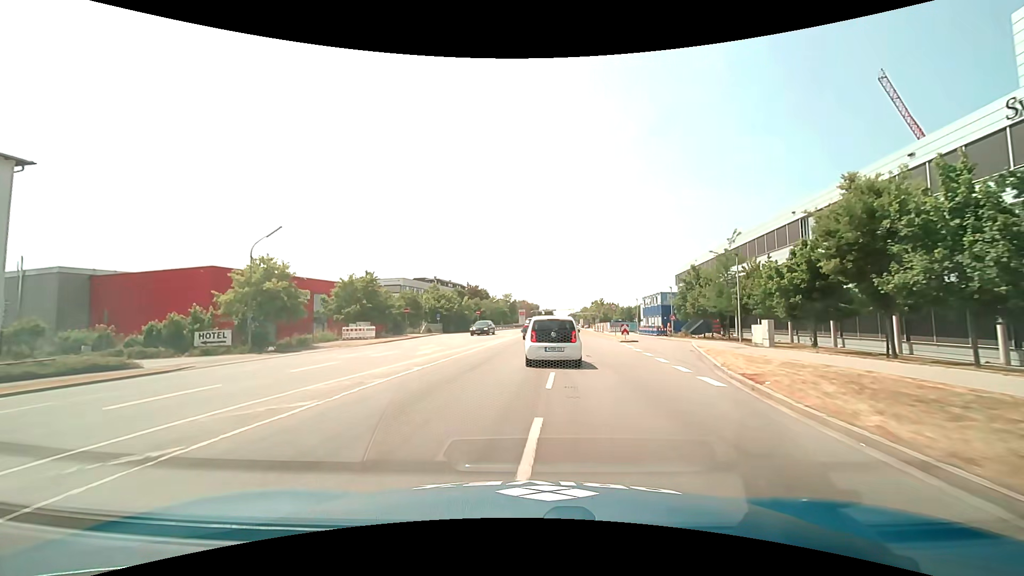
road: primary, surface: asphalt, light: Day
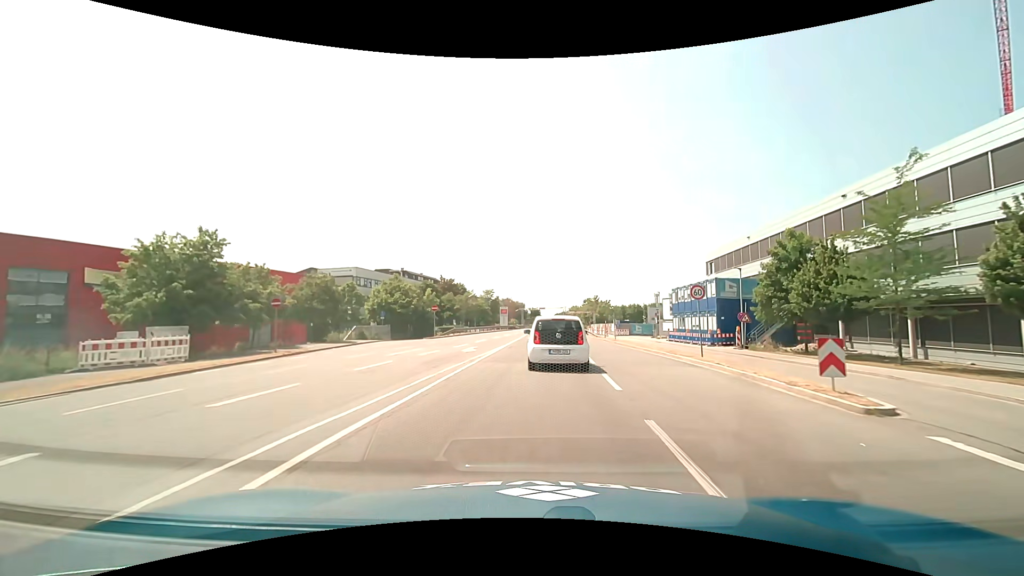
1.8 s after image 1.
(+0.1, +24.0) m; +1°
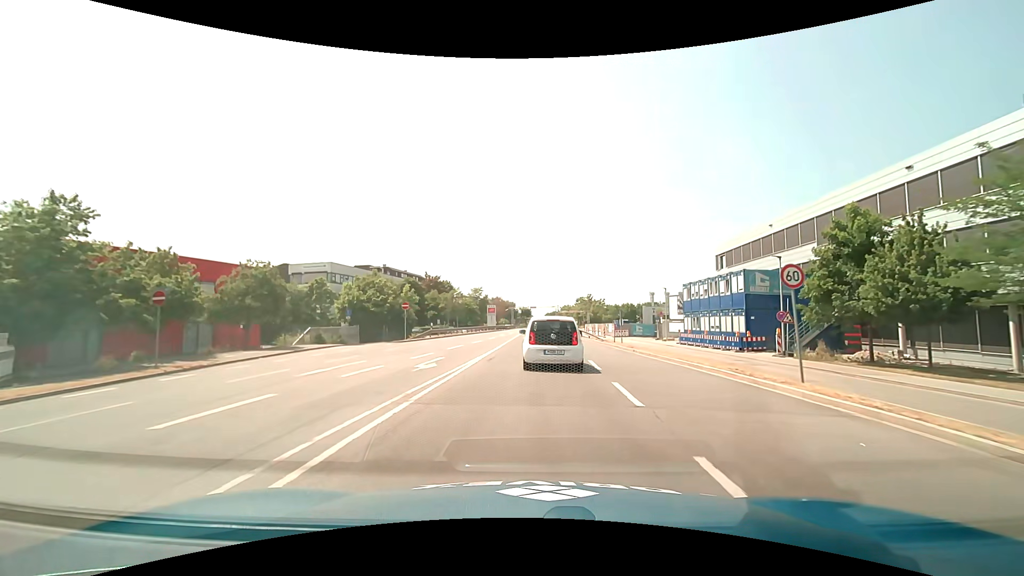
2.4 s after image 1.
(+0.1, +7.7) m; +1°
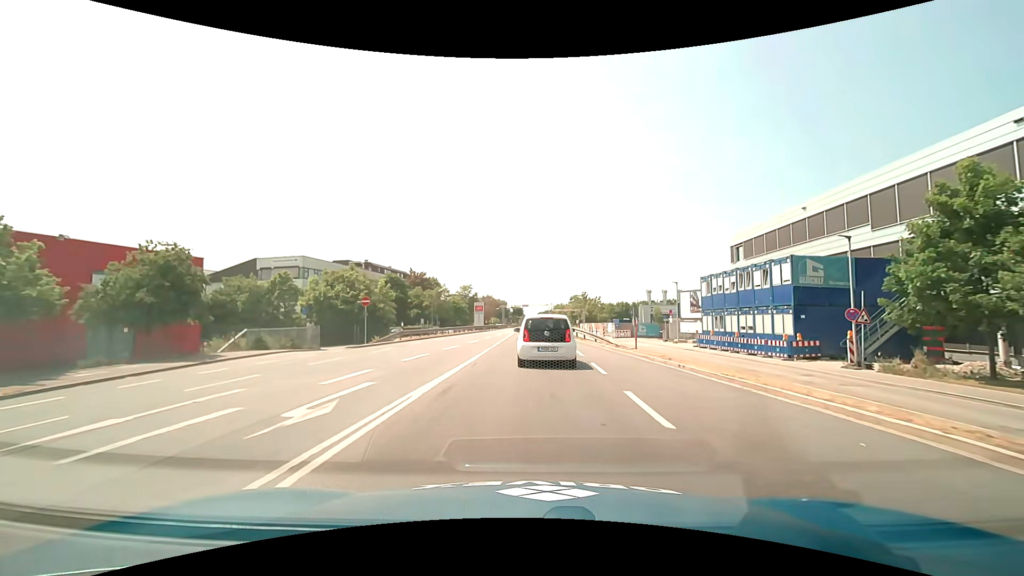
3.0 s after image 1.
(0.0, +7.7) m; +1°
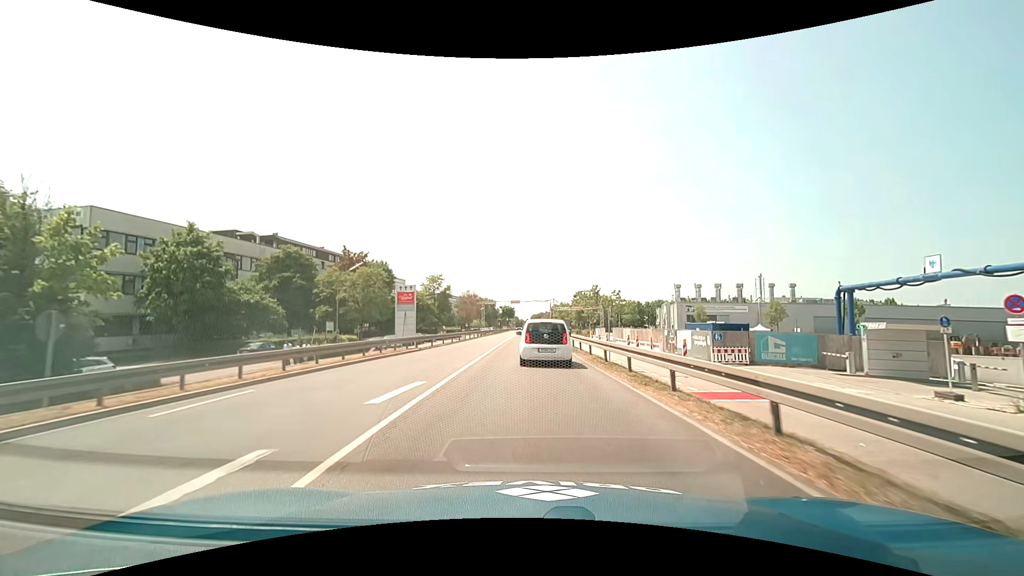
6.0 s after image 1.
(+0.1, +39.1) m; 0°
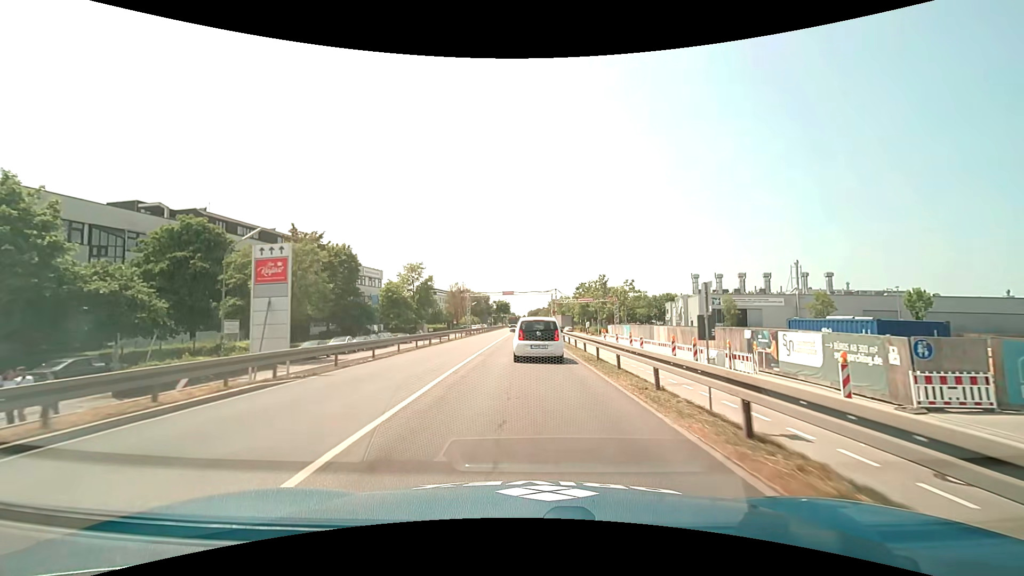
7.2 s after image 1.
(+0.1, +16.2) m; 0°
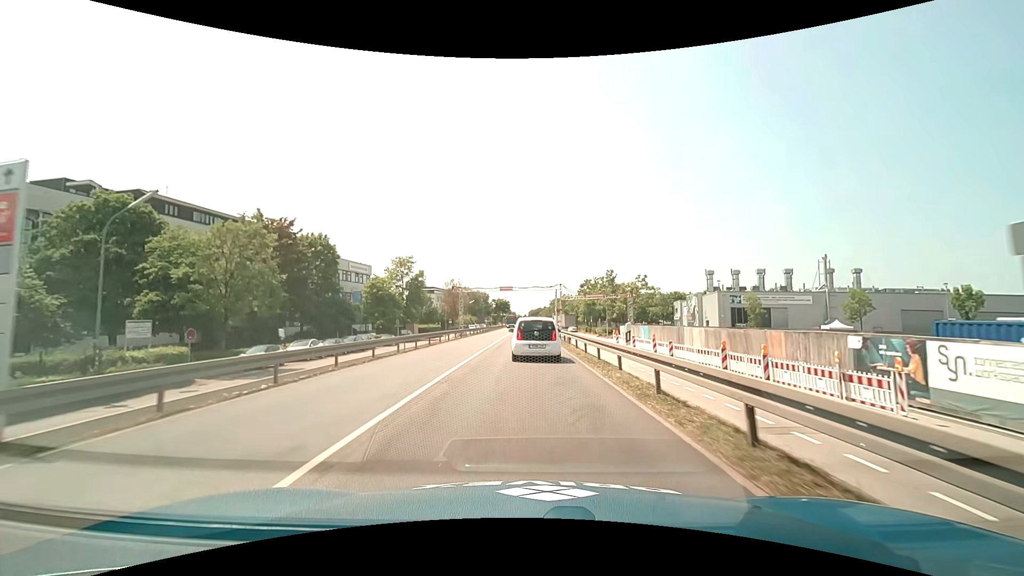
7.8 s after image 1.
(0.0, +8.3) m; 0°
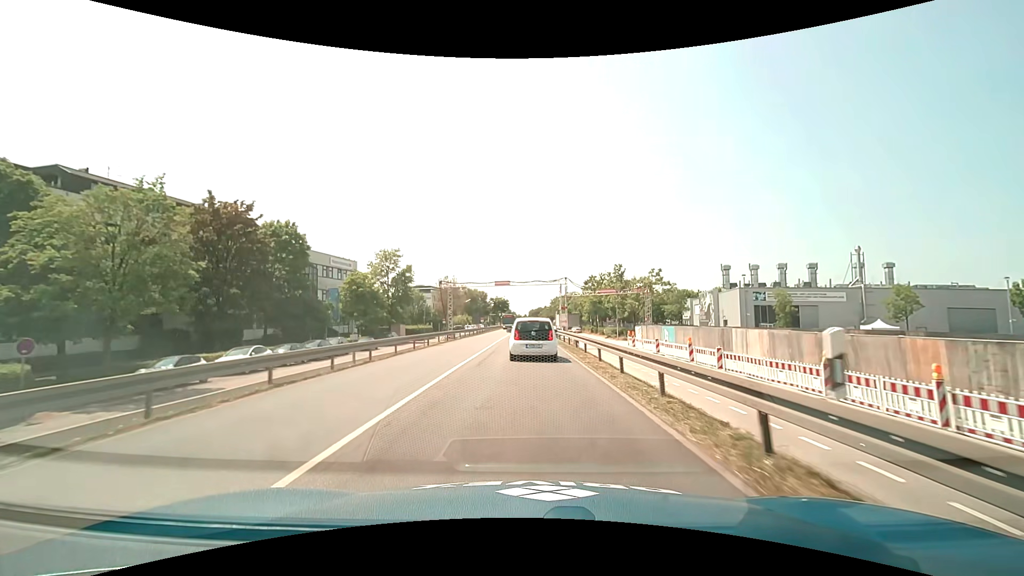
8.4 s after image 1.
(0.0, +8.4) m; 0°
(0, +10) (0, +20) (0, +30) (0, +40) (0, +50) (-1, +60) (-1, +70) (-1, +80) (-1, +90) (-1, +100) m
